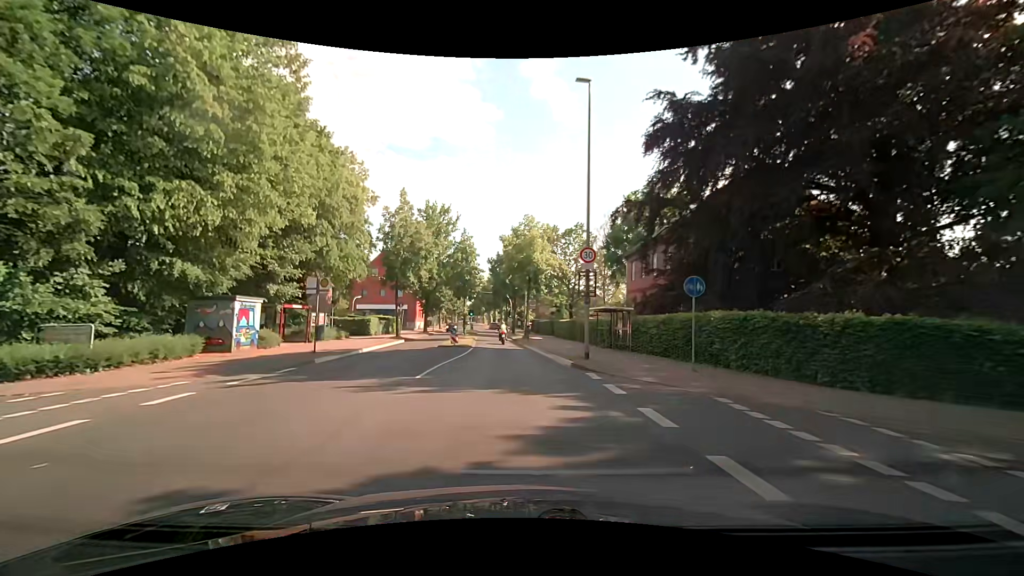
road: tertiary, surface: asphalt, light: Day
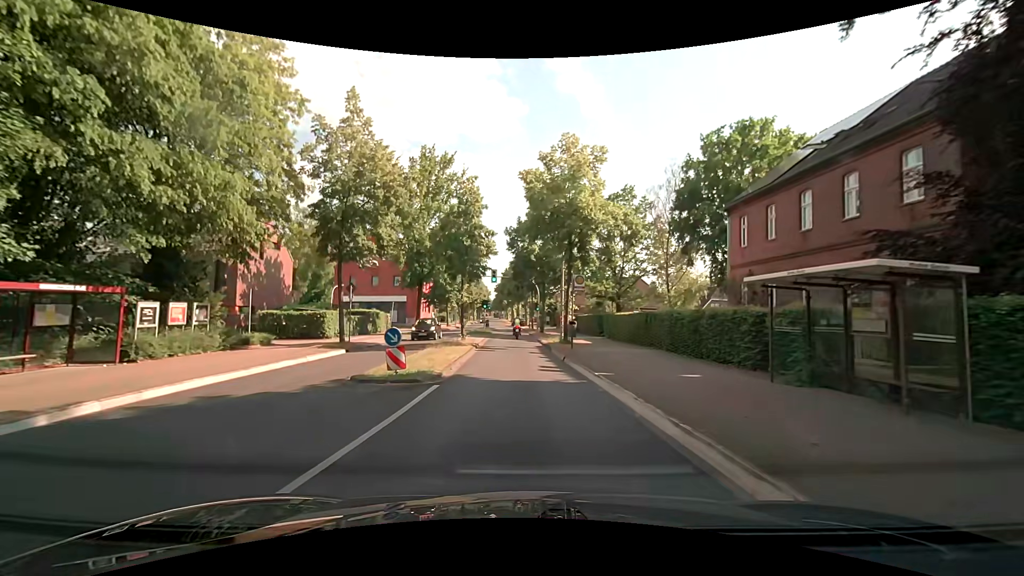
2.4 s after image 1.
(-0.7, +18.5) m; -3°
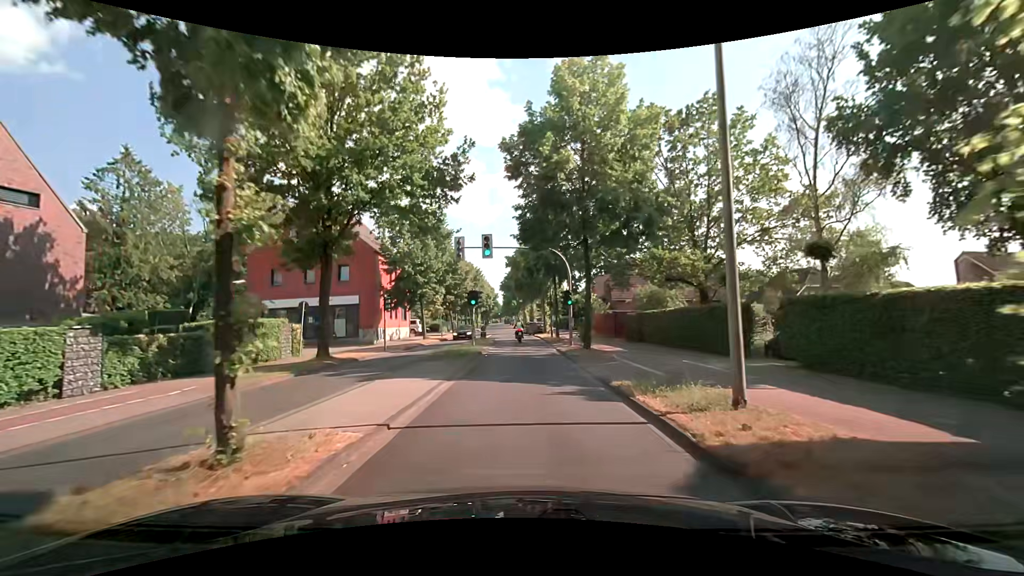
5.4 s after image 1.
(-0.6, +23.6) m; -3°
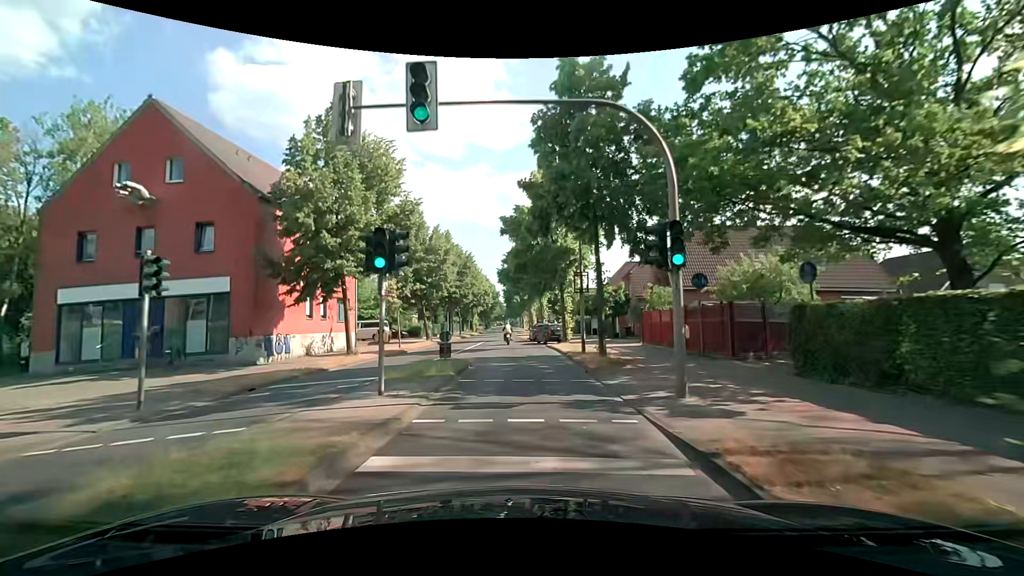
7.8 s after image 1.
(+0.2, +19.3) m; 0°
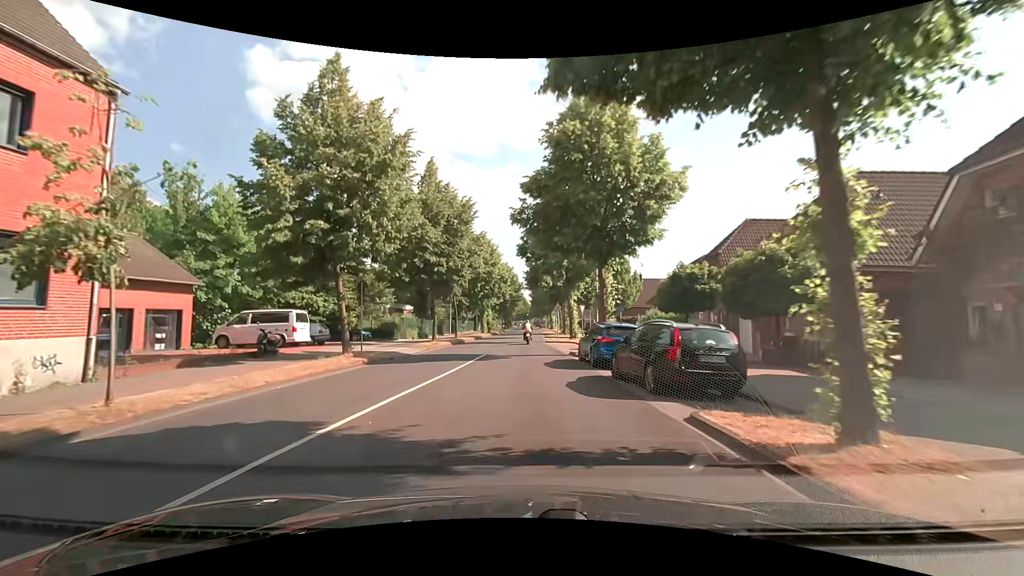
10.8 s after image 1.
(-0.7, +24.5) m; -3°
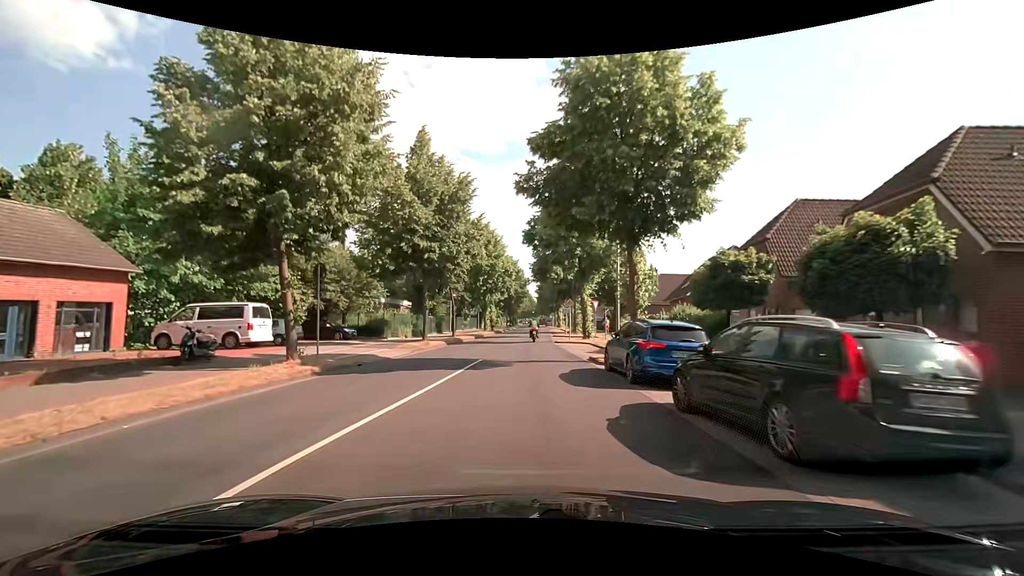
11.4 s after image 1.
(0.0, +4.9) m; -1°
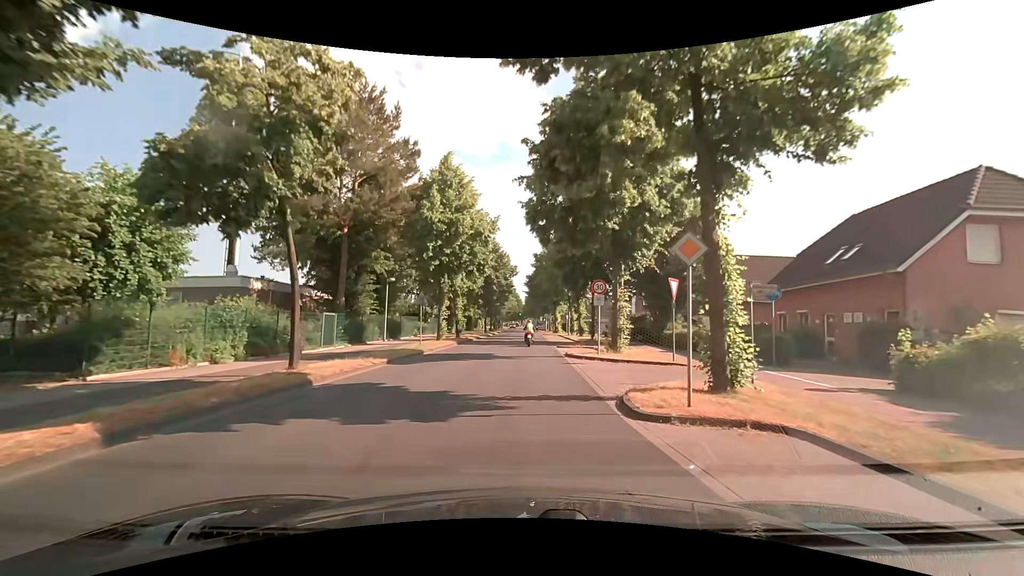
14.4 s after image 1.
(+0.4, +24.5) m; +3°
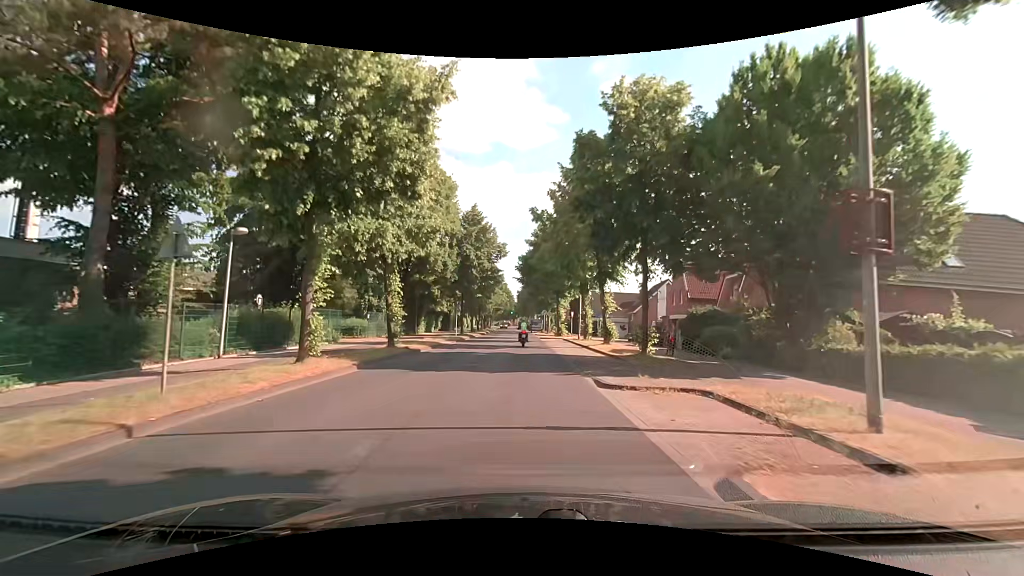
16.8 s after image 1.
(0.0, +19.2) m; 0°
(0, +10) (0, +20) (0, +30) (0, +40) (0, +50) (0, +60) (0, +70) (0, +80) (-1, +90) (-1, +100) m
